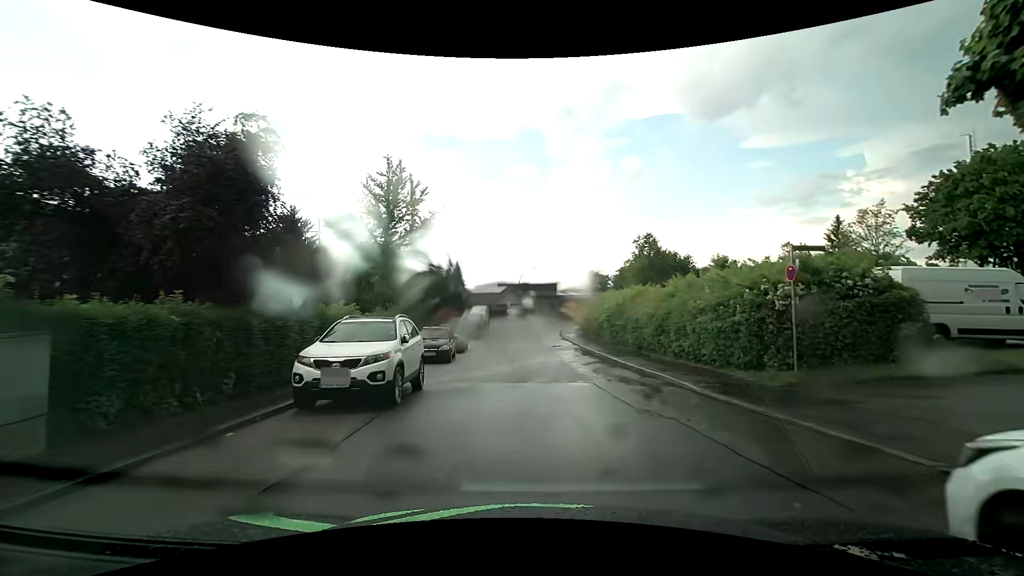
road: residential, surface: asphalt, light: Day
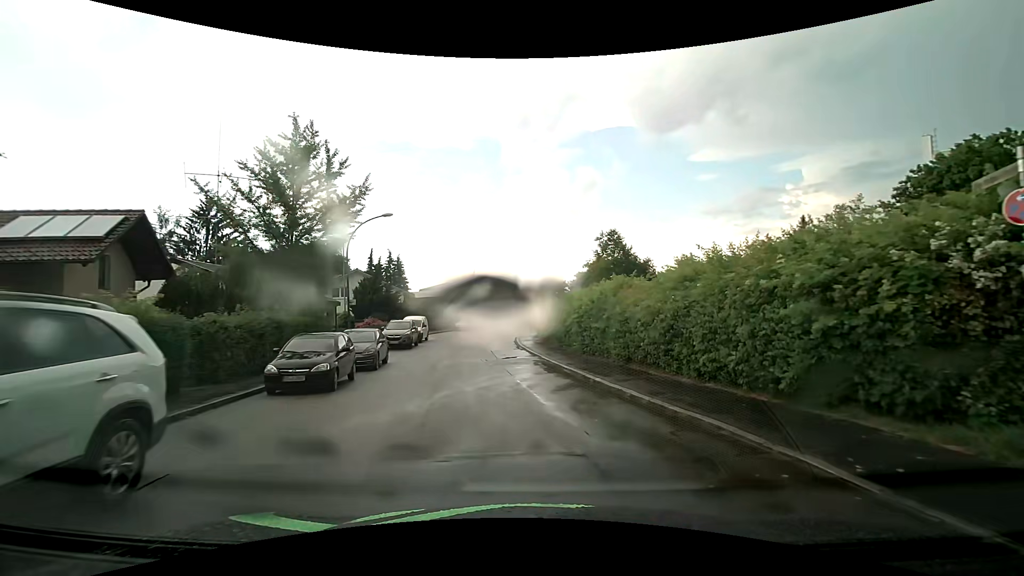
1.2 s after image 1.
(+0.2, +7.6) m; +6°
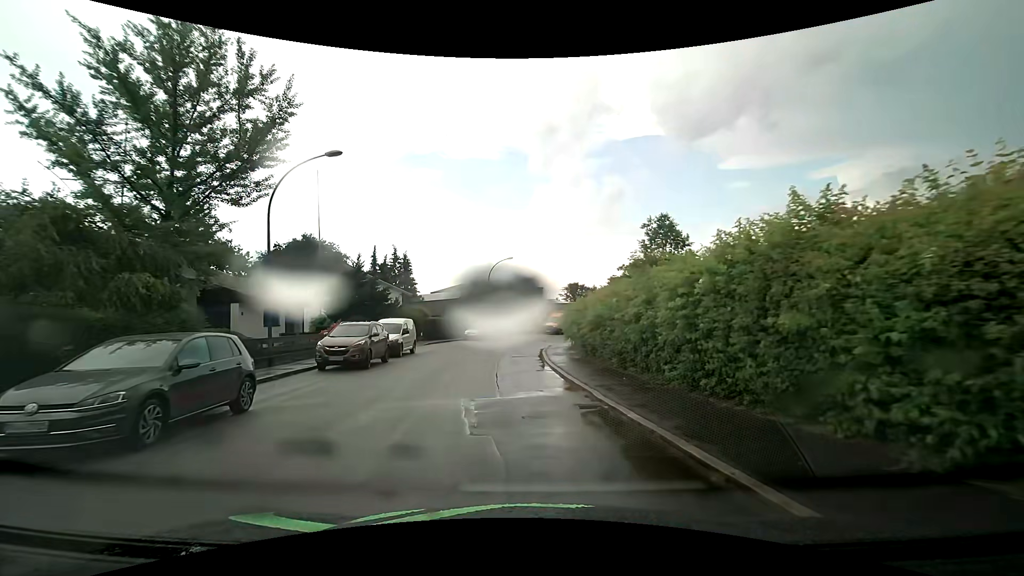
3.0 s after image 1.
(-0.4, +11.9) m; -4°
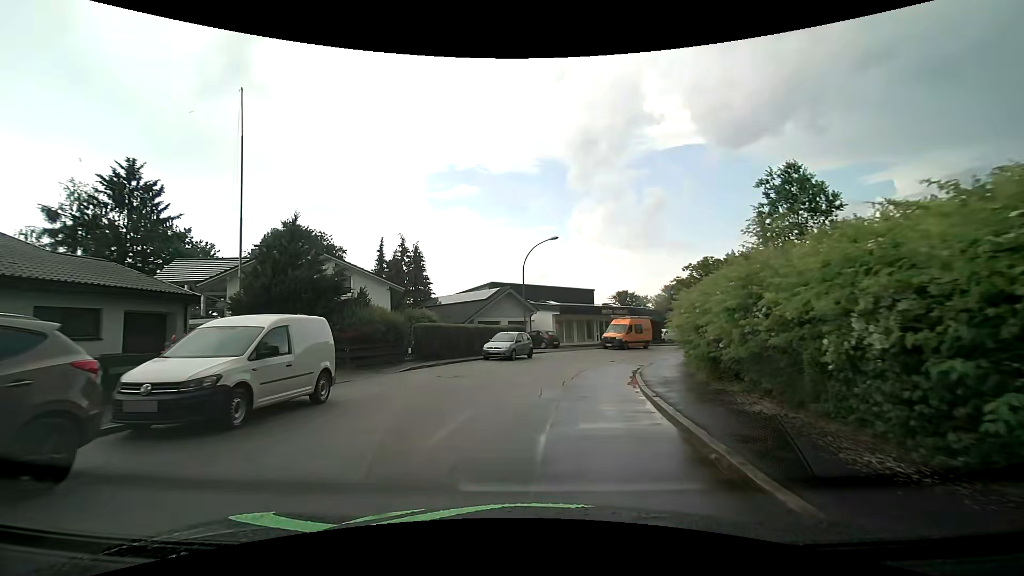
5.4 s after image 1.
(-1.0, +16.3) m; -5°
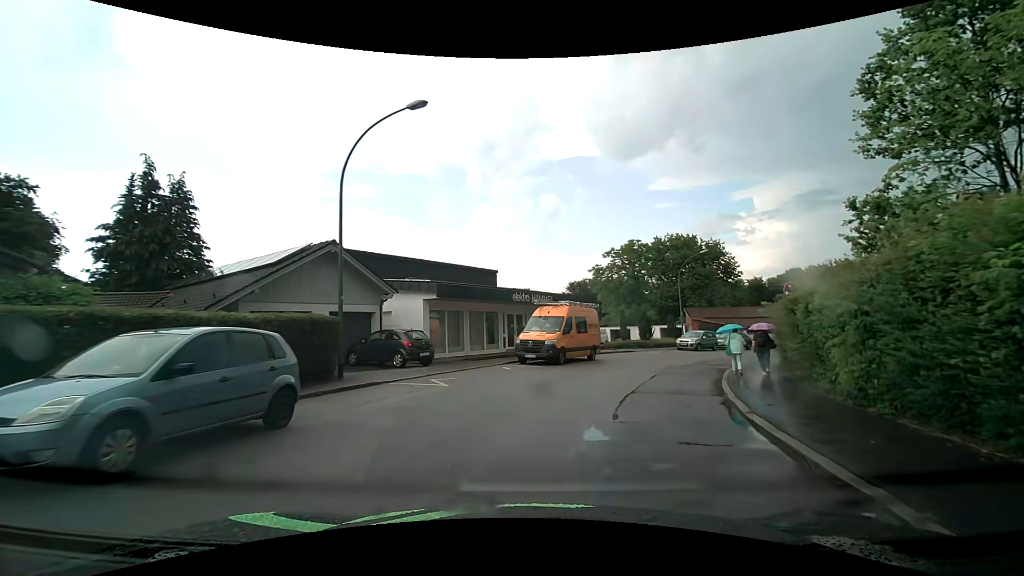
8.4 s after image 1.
(+1.5, +20.5) m; +12°
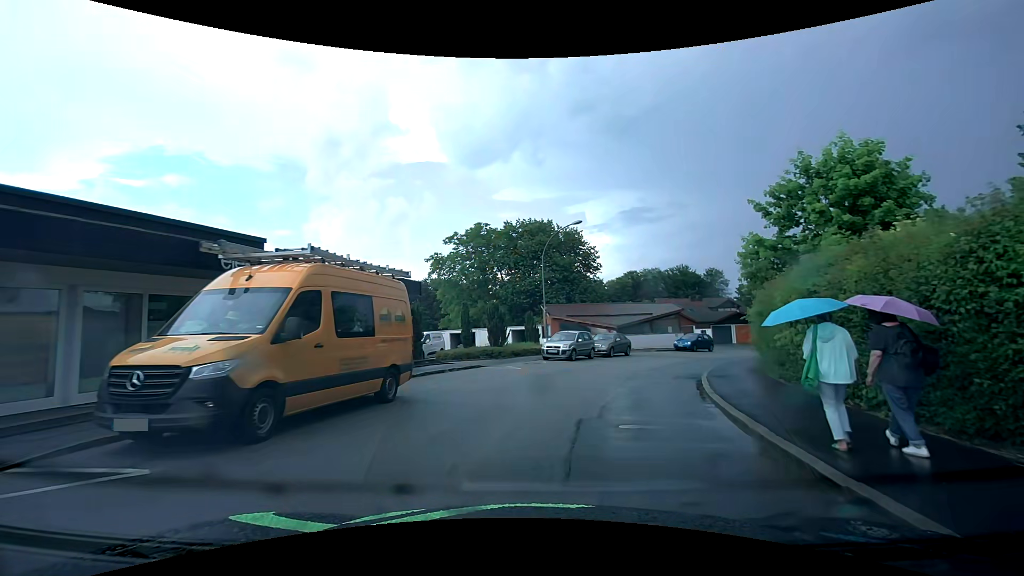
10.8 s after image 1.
(+1.9, +14.0) m; +17°
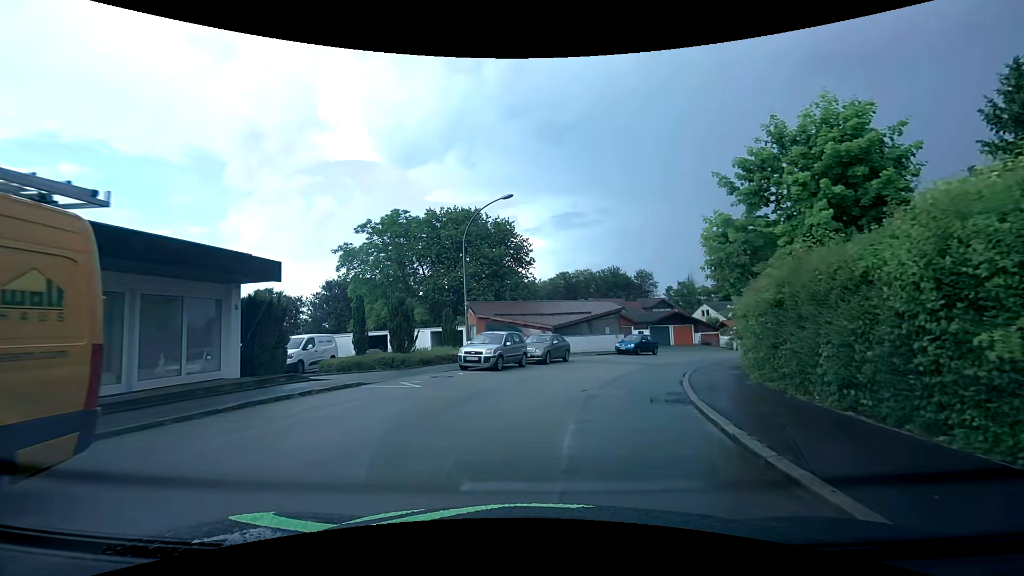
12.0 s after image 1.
(+0.5, +6.2) m; +8°
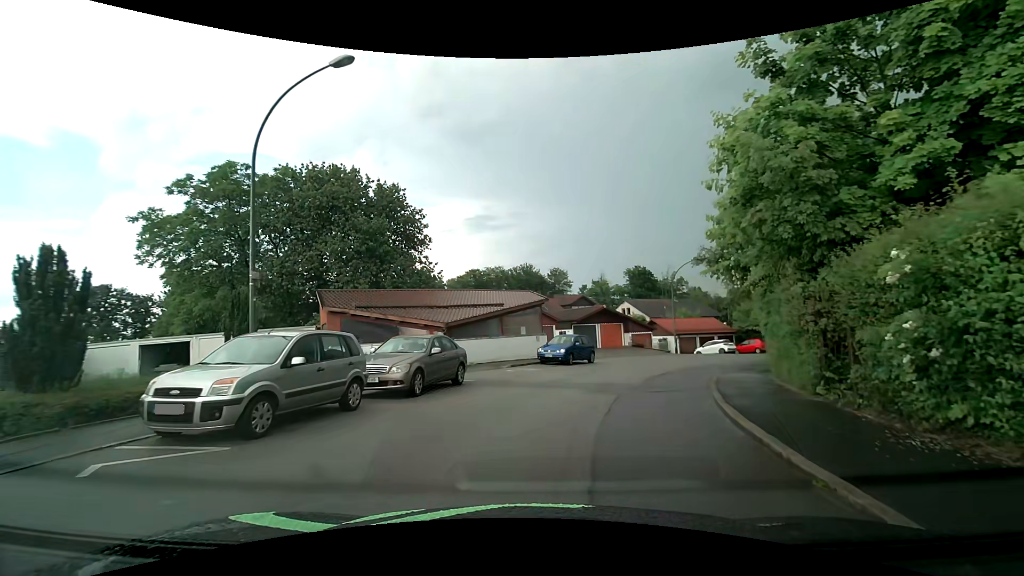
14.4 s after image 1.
(+1.1, +11.8) m; +10°
(+1, +10) (+4, +20) (+8, +28) (+15, +36) (+22, +43) (+31, +48) (+39, +53) (+48, +58) (+57, +63) (+66, +68) m
